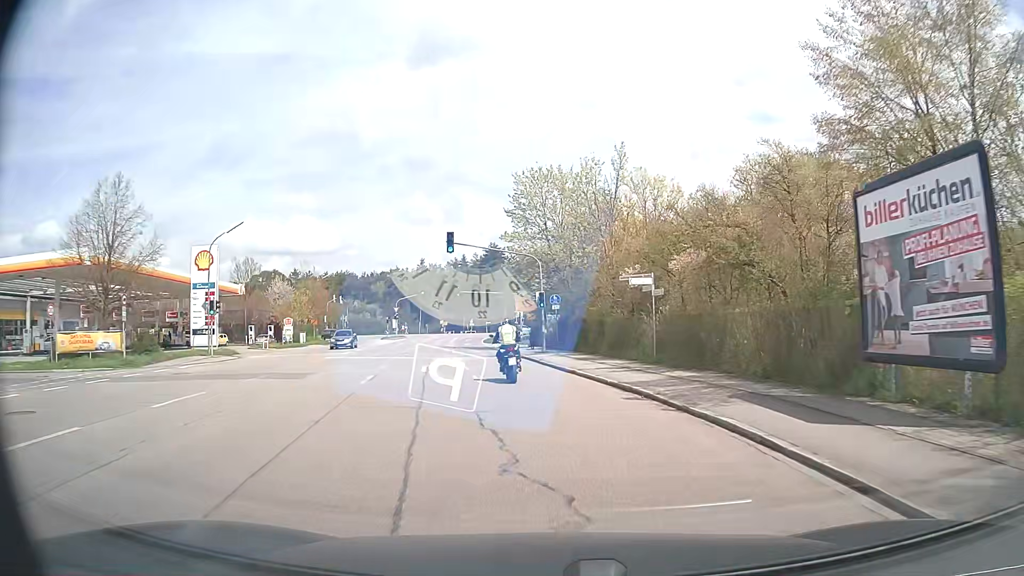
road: secondary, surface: asphalt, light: Day
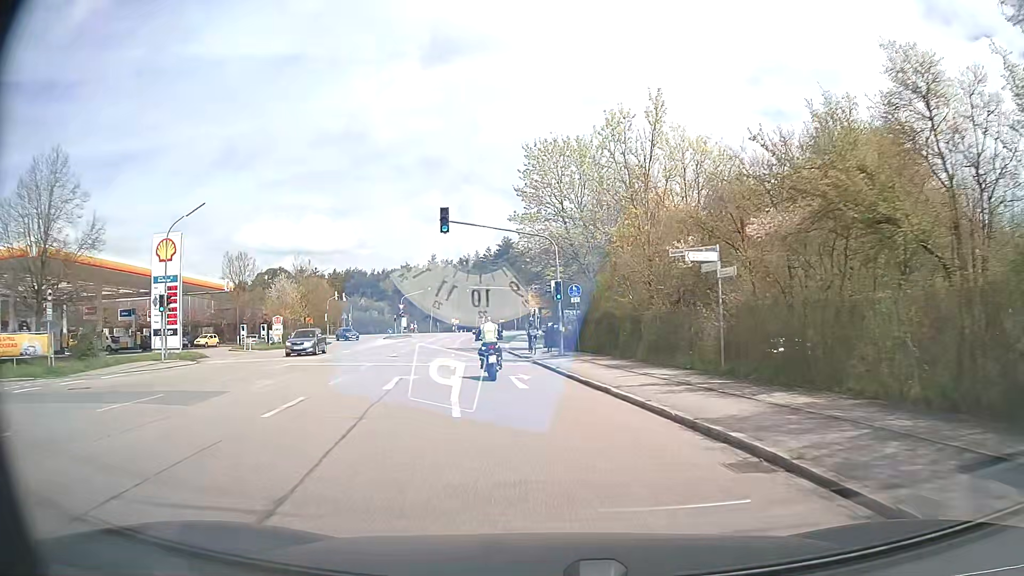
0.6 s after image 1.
(-0.1, +7.1) m; -2°
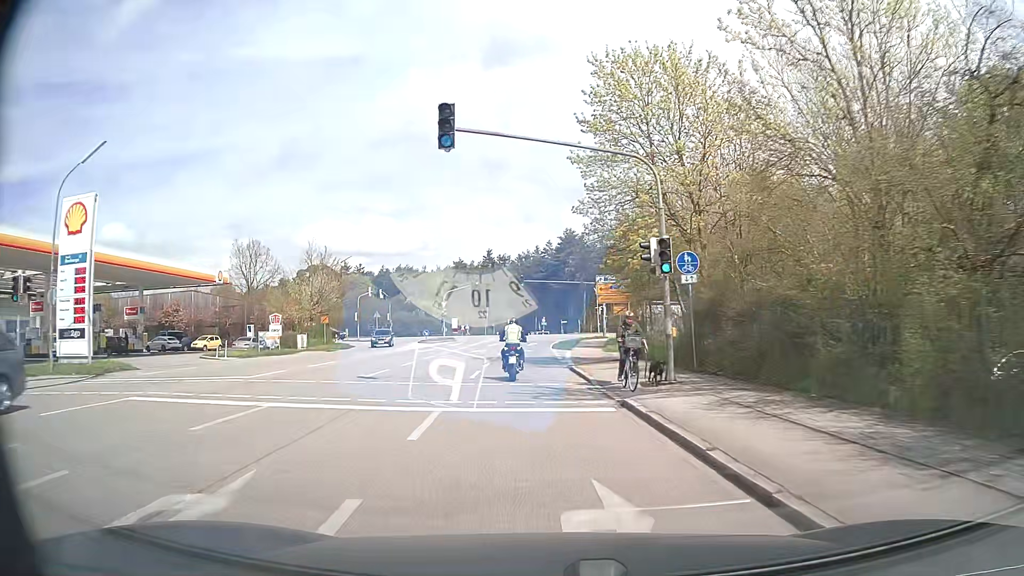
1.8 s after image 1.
(-0.6, +14.3) m; -5°
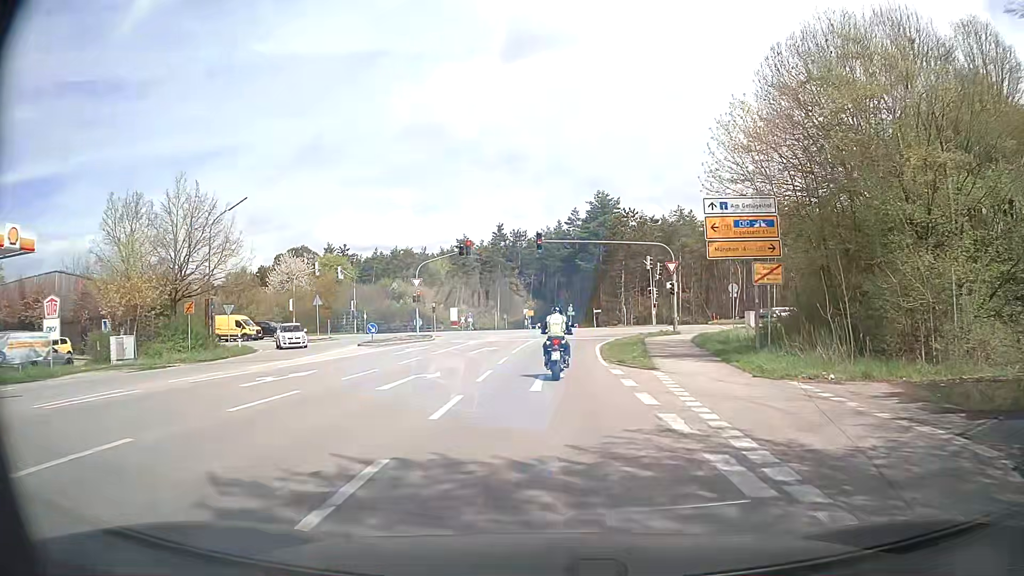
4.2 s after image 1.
(-0.8, +27.8) m; -2°
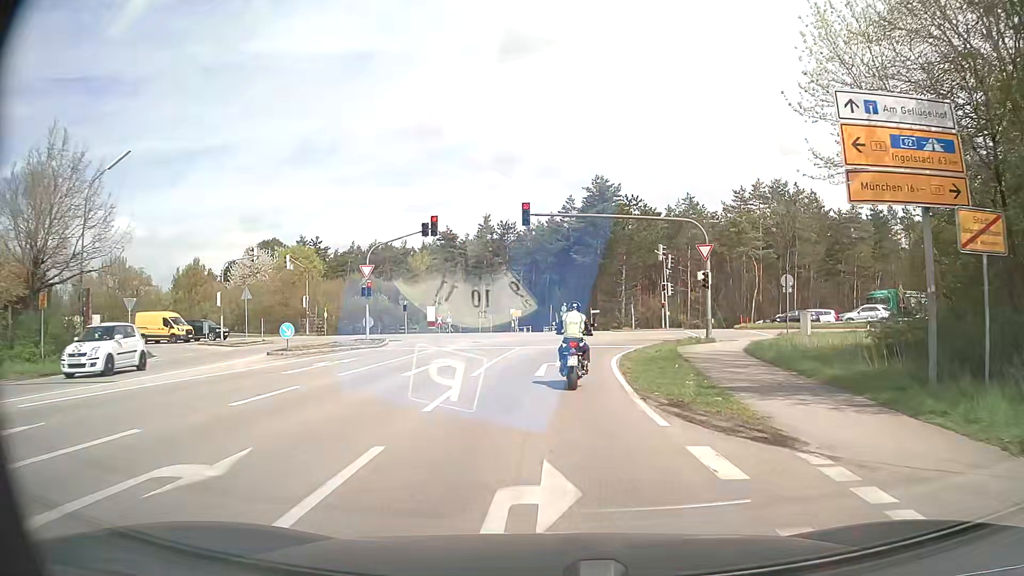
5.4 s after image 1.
(+0.1, +11.0) m; +1°
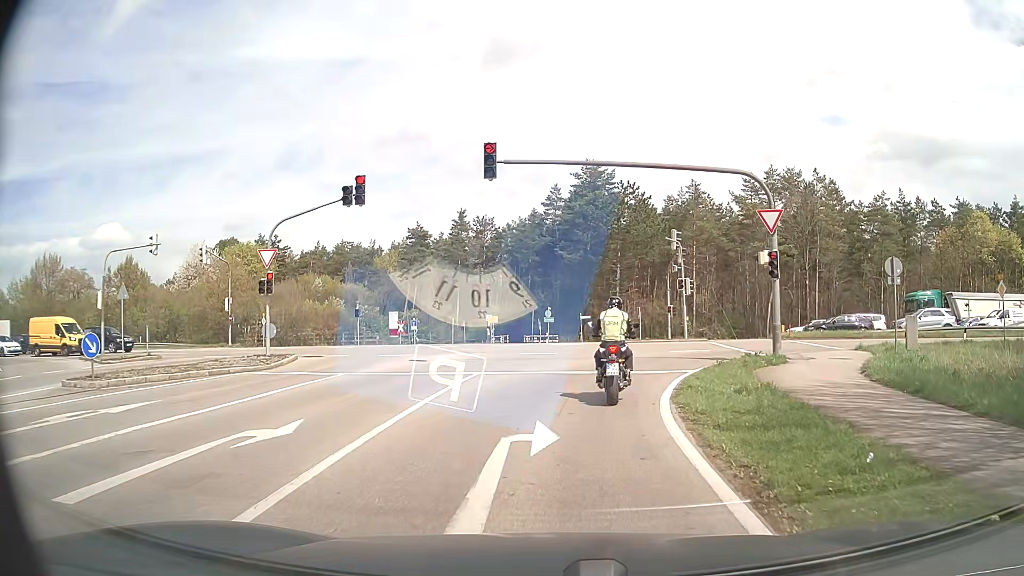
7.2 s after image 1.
(+0.2, +11.5) m; +1°
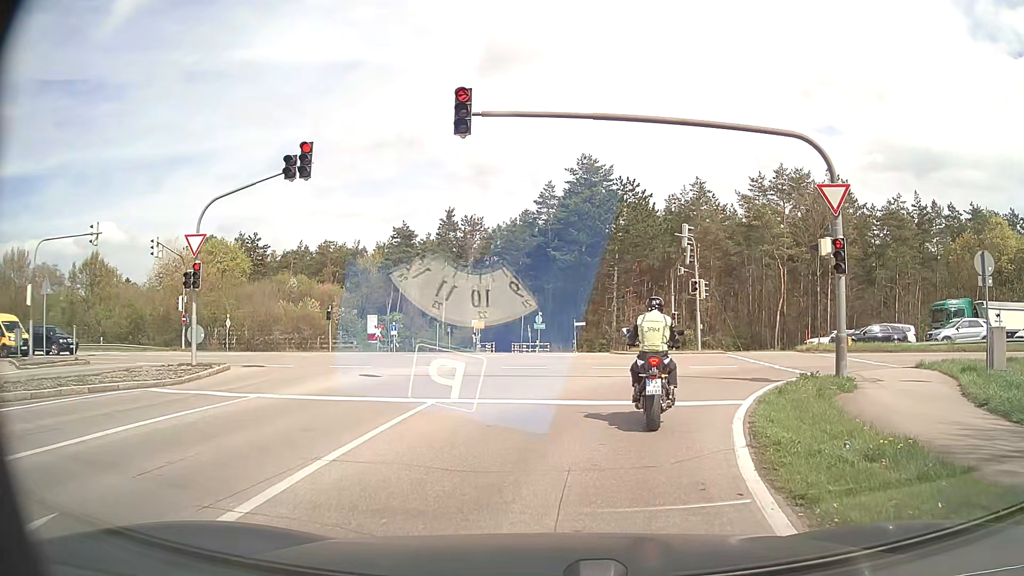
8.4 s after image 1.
(+0.1, +5.1) m; +2°
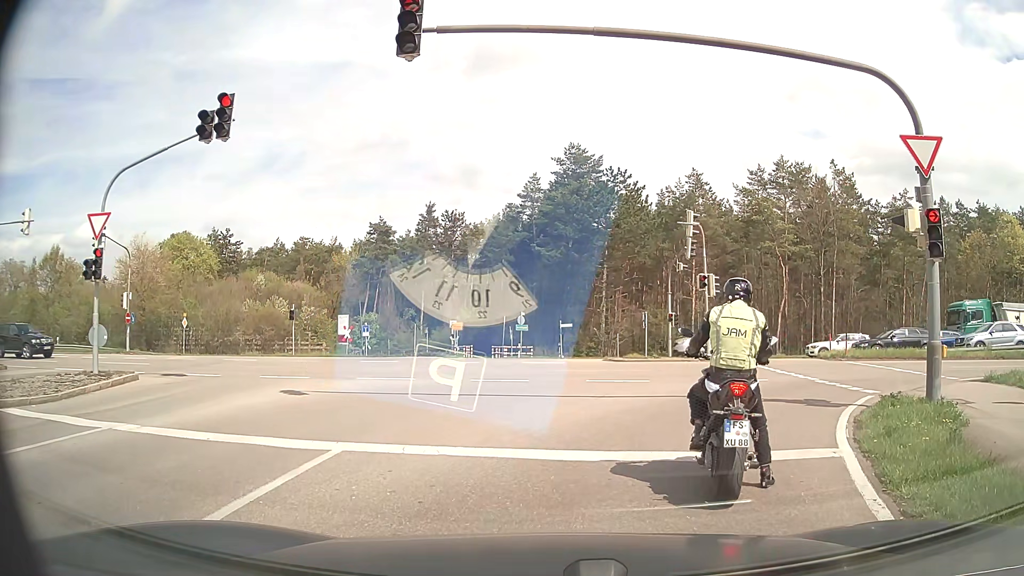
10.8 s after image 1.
(0.0, +4.4) m; -1°
(+2, +10) (+8, +17) (+17, +20) (+27, +20) (+37, +19) (+47, +18) (+57, +17) (+67, +16) (+77, +16) (+87, +15) m
